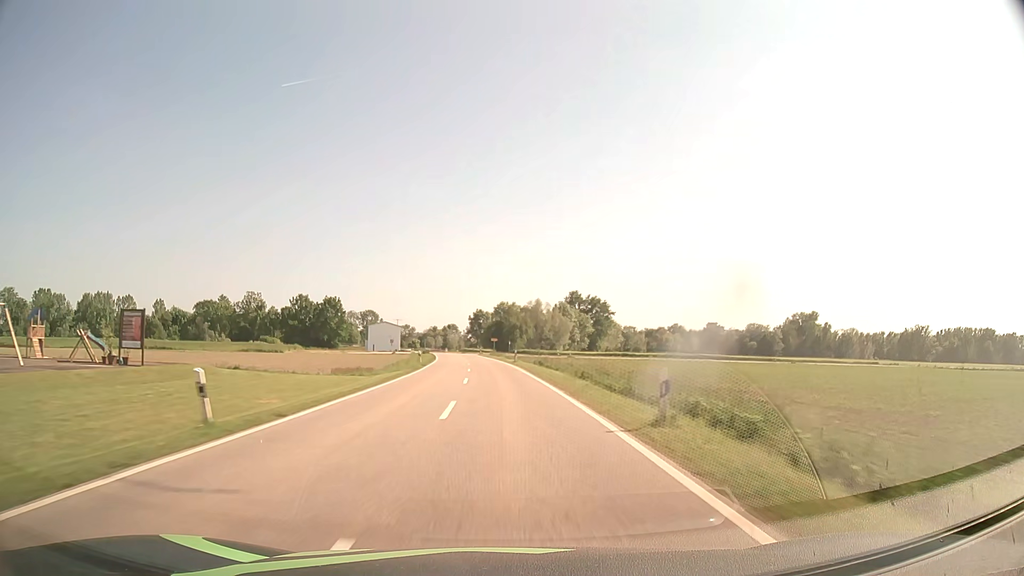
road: tertiary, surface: asphalt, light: Day
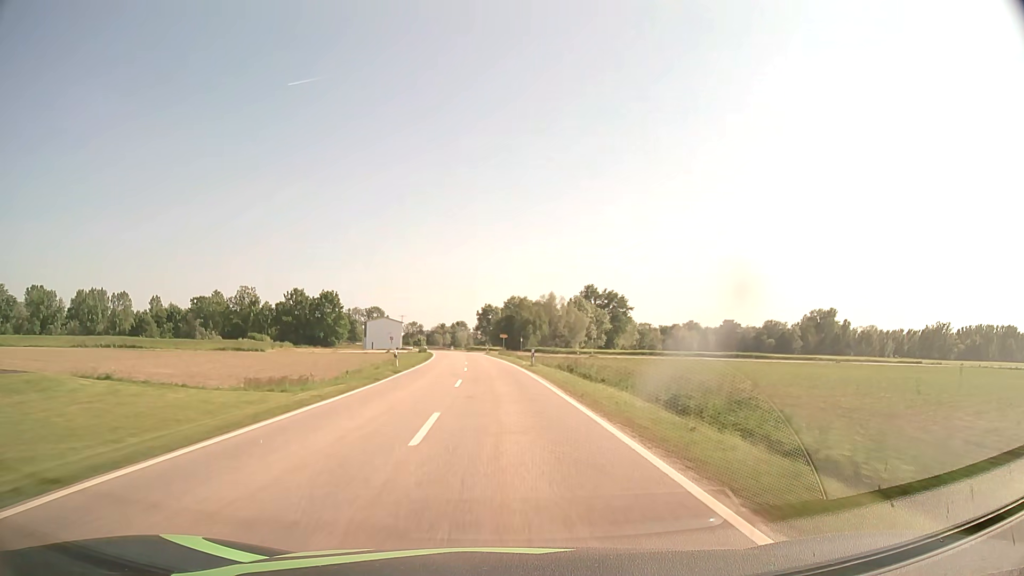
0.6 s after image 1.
(-0.1, +15.6) m; -1°
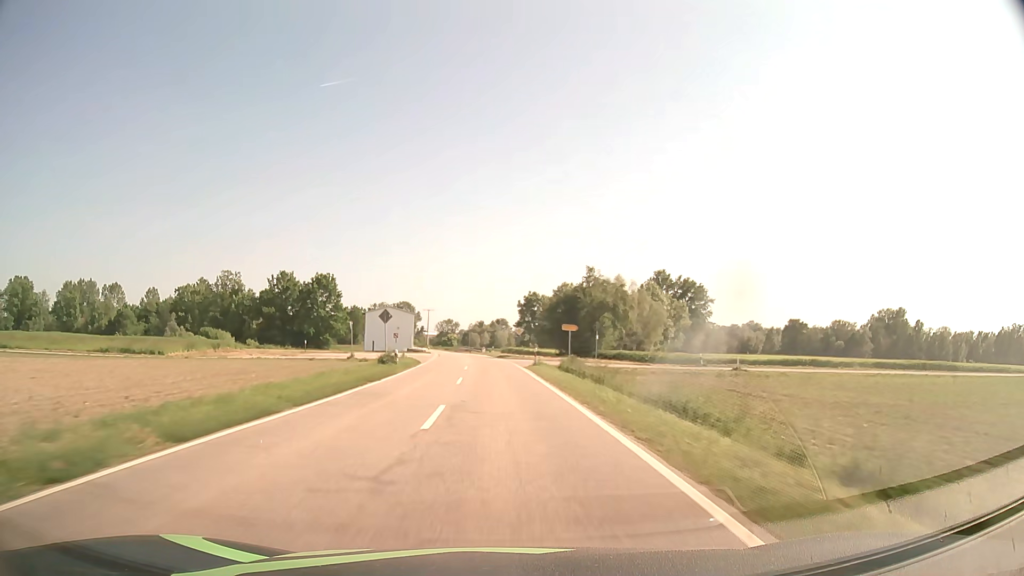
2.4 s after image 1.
(-1.5, +47.1) m; -4°
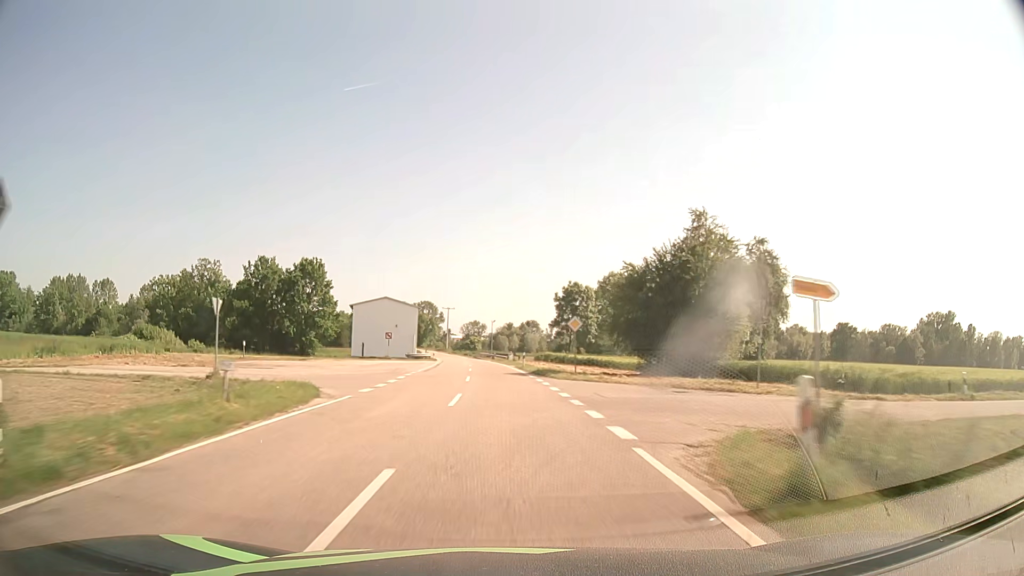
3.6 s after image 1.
(-0.7, +31.5) m; -2°
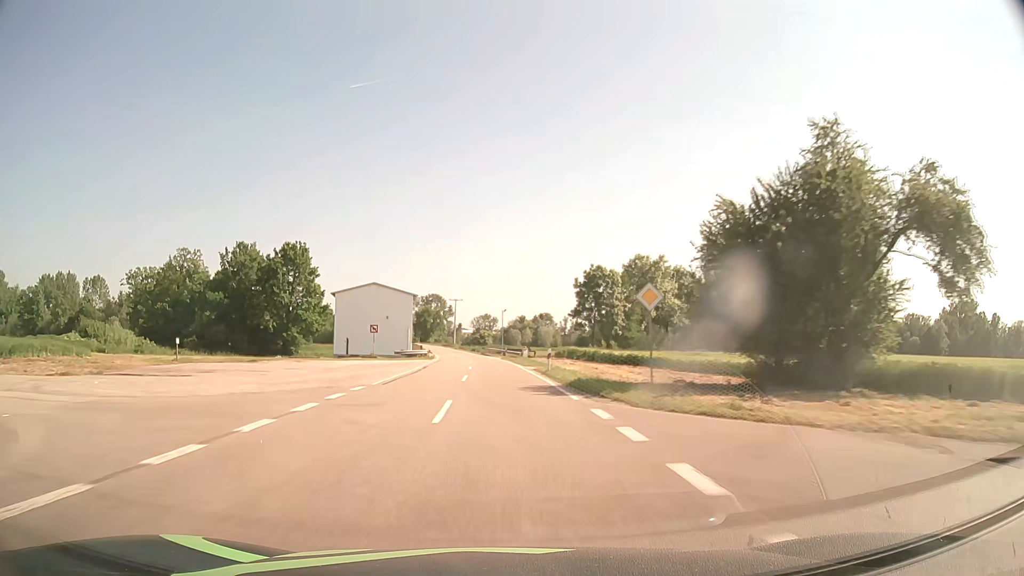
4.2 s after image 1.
(-0.1, +15.8) m; -1°
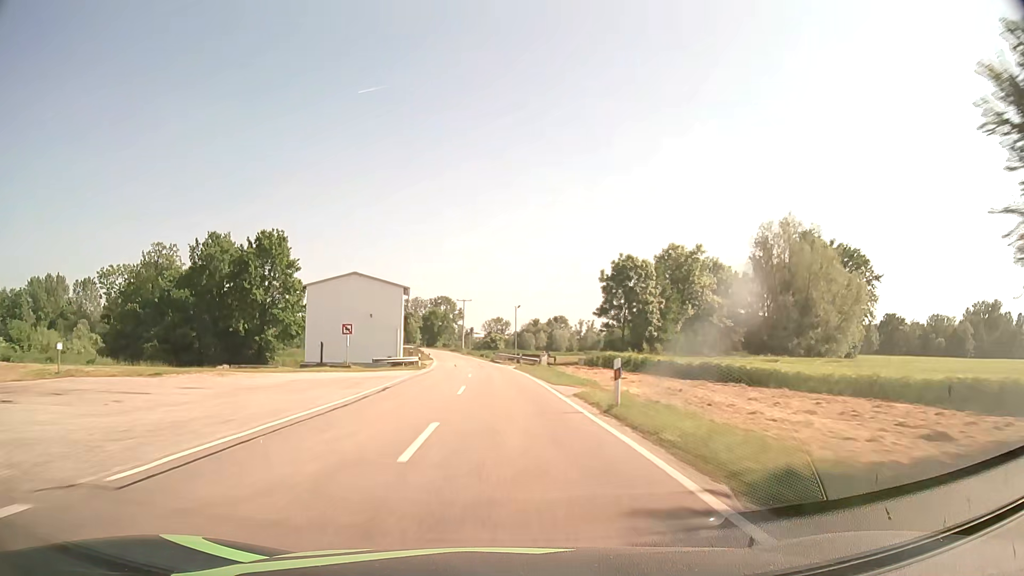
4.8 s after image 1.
(-0.2, +15.8) m; -1°
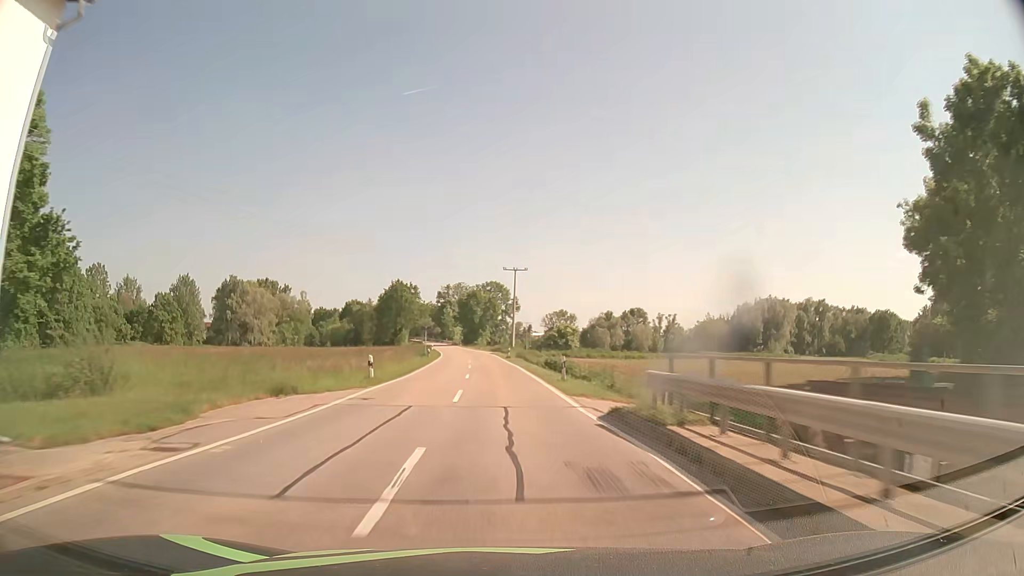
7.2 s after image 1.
(-2.9, +63.3) m; -5°
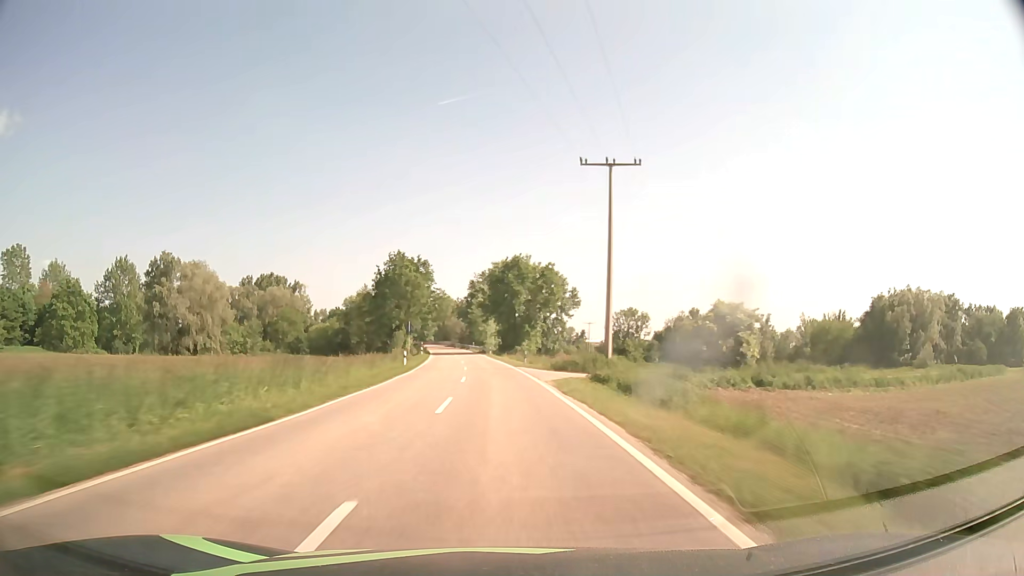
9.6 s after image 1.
(-2.3, +63.3) m; -4°
(0, +10) (0, +20) (-1, +30) (-1, +40) (-2, +50) (-3, +60) (-3, +70) (-4, +80) (-6, +90) (-7, +100) m
